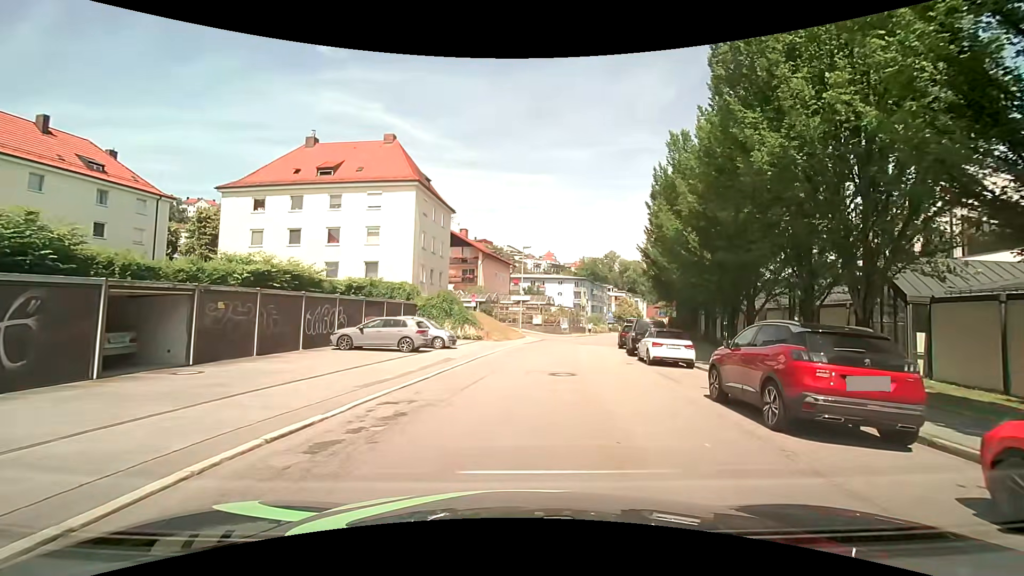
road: tertiary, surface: asphalt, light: Day
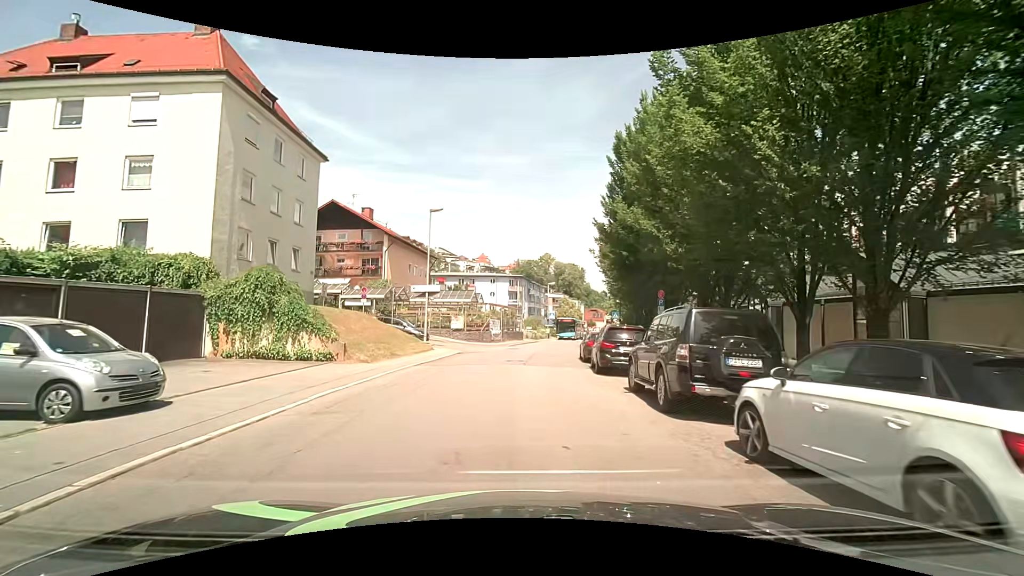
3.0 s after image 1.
(+1.5, +16.4) m; +7°
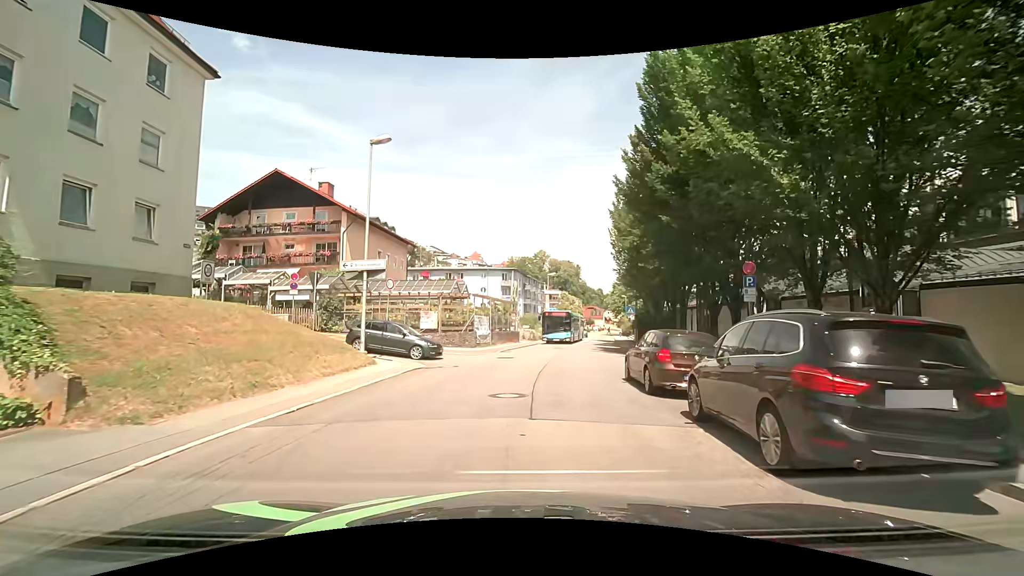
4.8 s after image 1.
(+0.1, +11.2) m; +1°
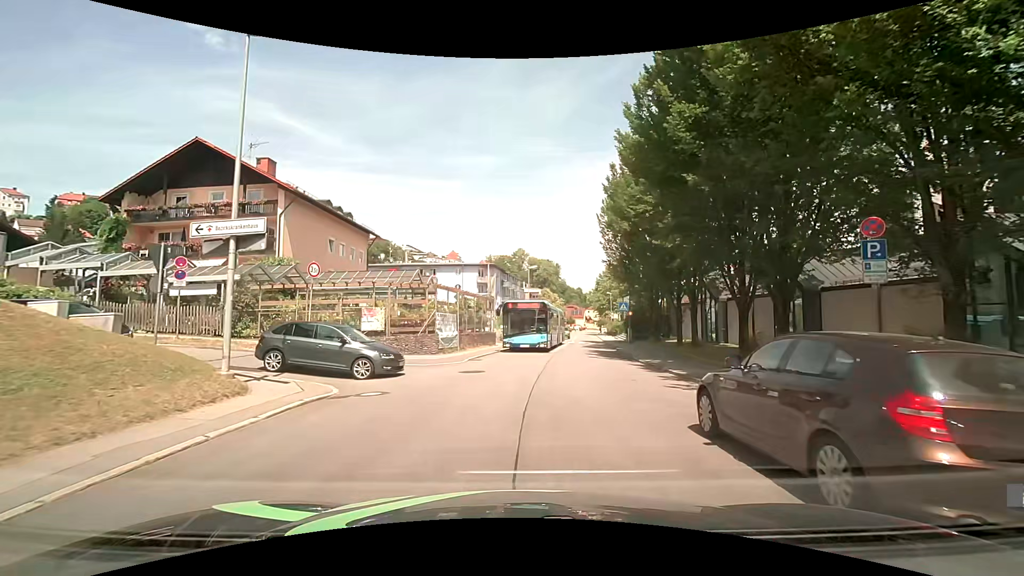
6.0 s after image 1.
(+0.1, +7.1) m; +3°
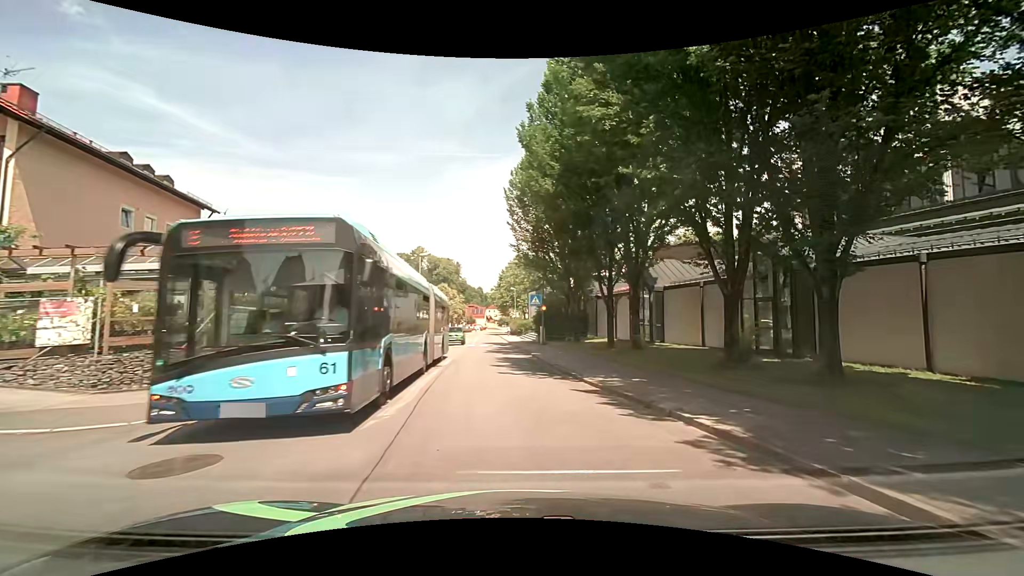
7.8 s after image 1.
(+0.5, +9.7) m; +9°
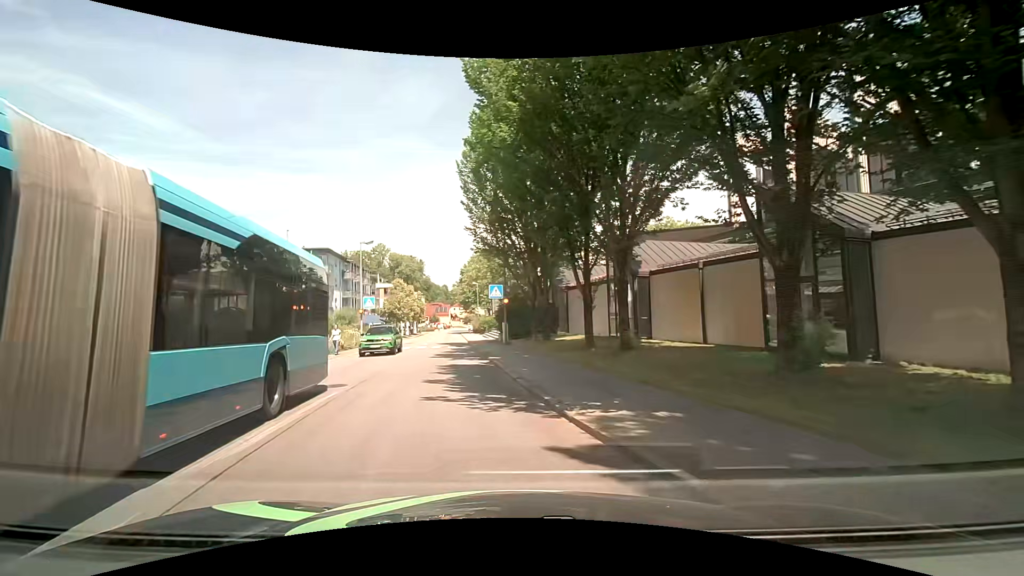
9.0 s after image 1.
(+0.6, +5.9) m; +4°
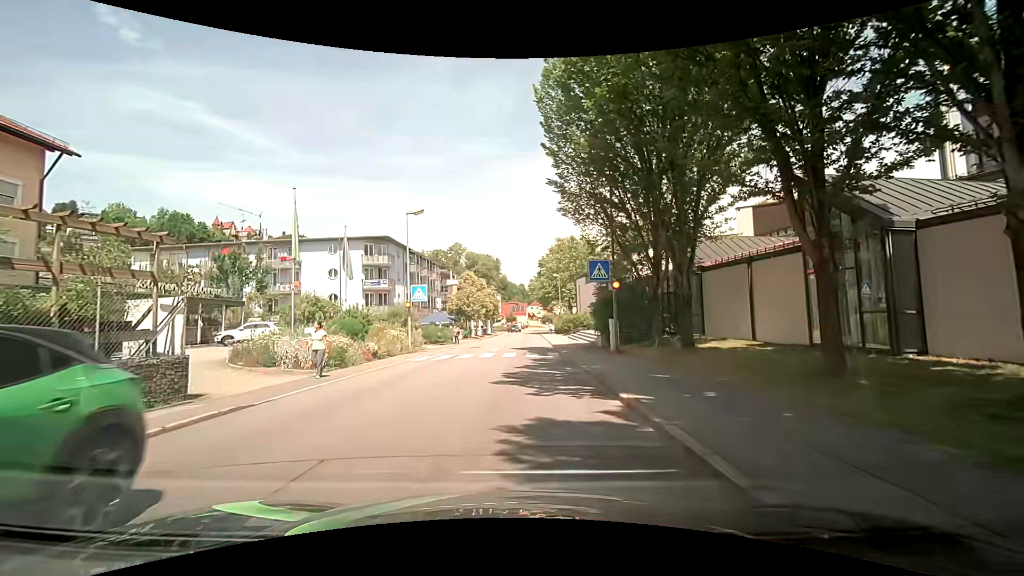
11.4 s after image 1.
(-1.2, +11.0) m; -7°
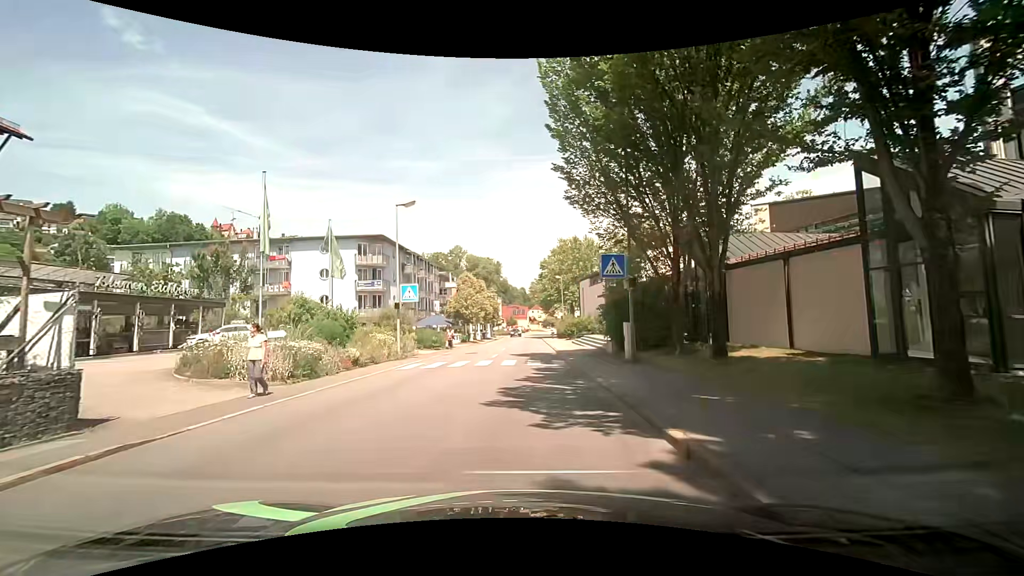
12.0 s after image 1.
(-0.1, +2.7) m; -2°
(0, +10) (+1, +20) (+1, +30) (+2, +40) (+2, +50) (+3, +60) (+3, +70) (+4, +80) (+5, +90) (+6, +100) m
